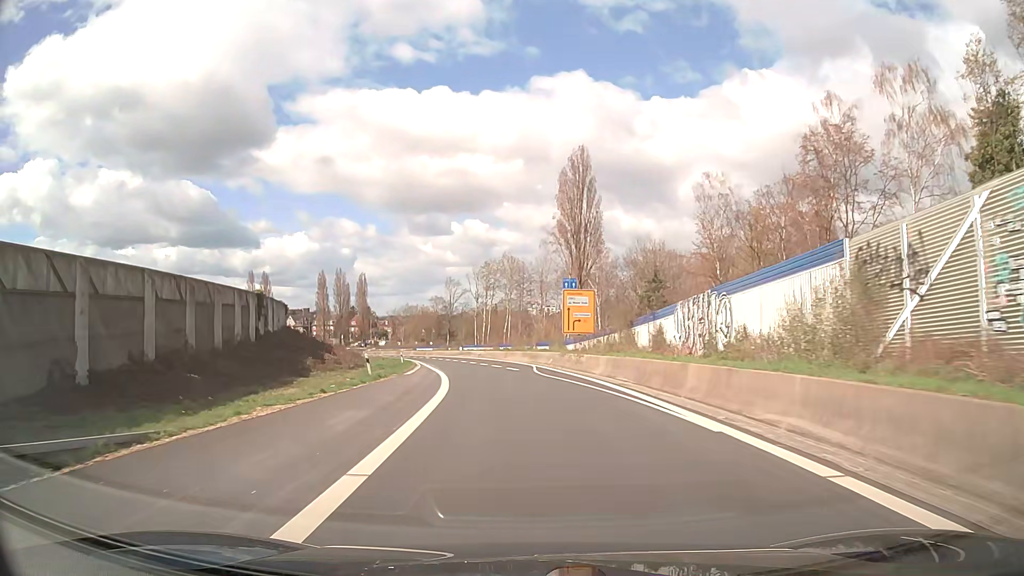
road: trunk_link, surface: asphalt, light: Day
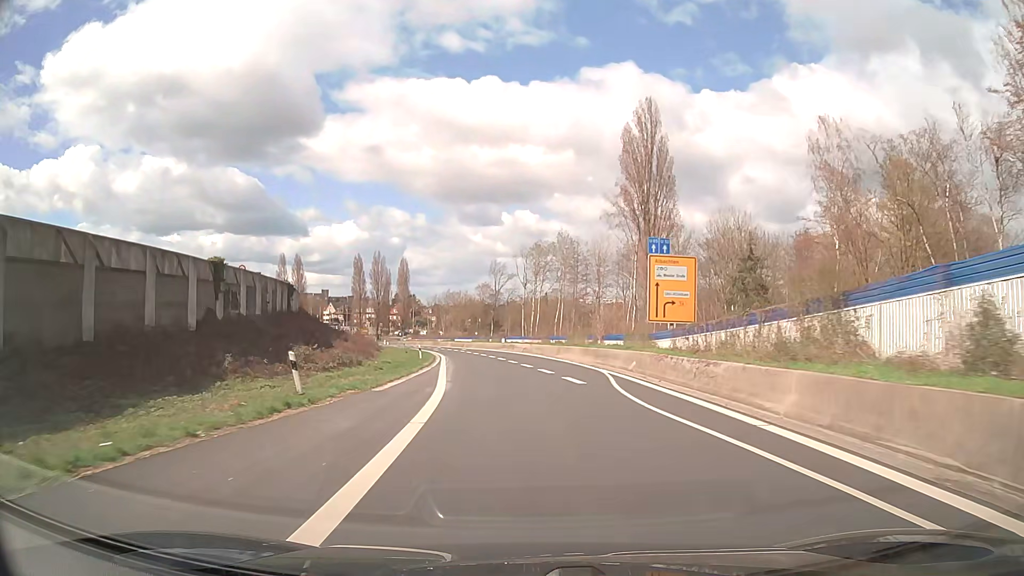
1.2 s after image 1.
(-0.7, +16.1) m; -4°
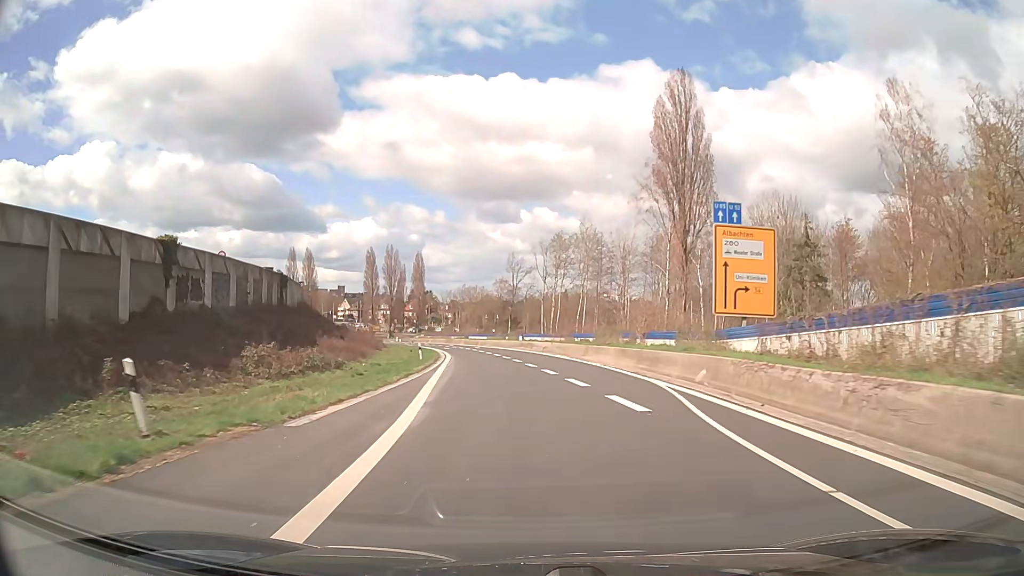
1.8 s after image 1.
(-0.1, +8.1) m; -2°
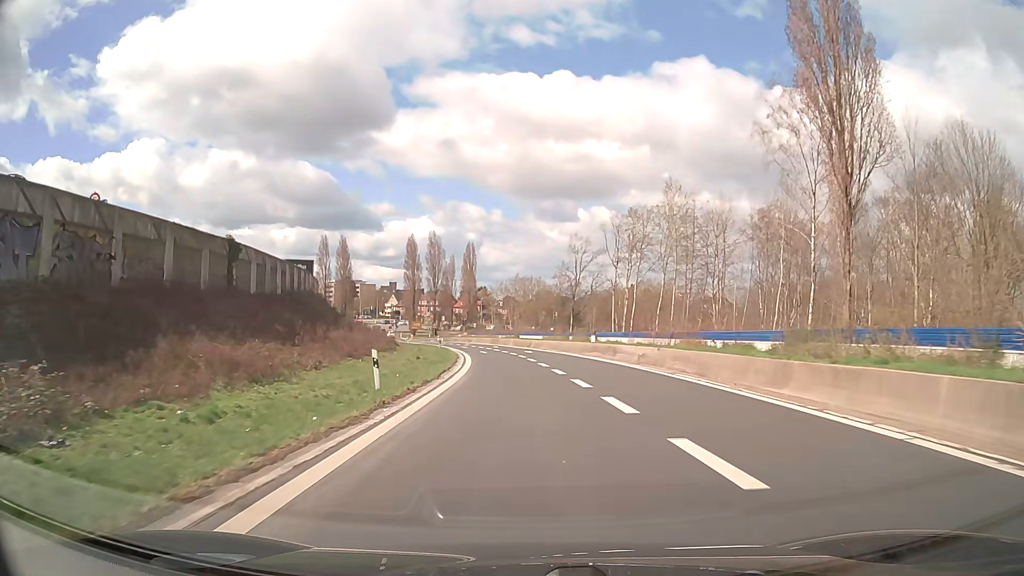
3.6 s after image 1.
(-1.0, +24.2) m; -5°
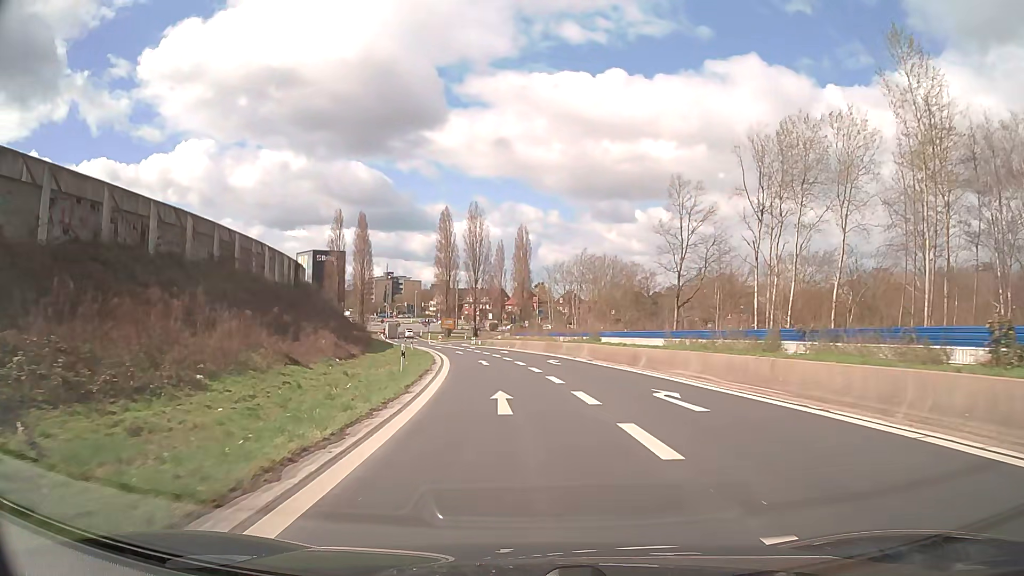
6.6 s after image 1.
(-1.6, +40.4) m; -5°
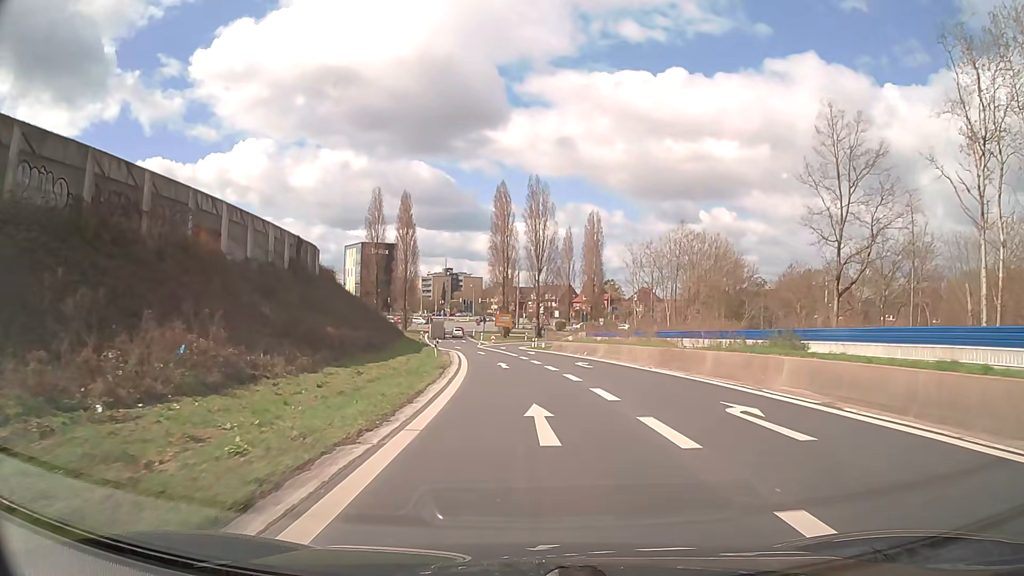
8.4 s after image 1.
(-1.3, +23.3) m; -6°
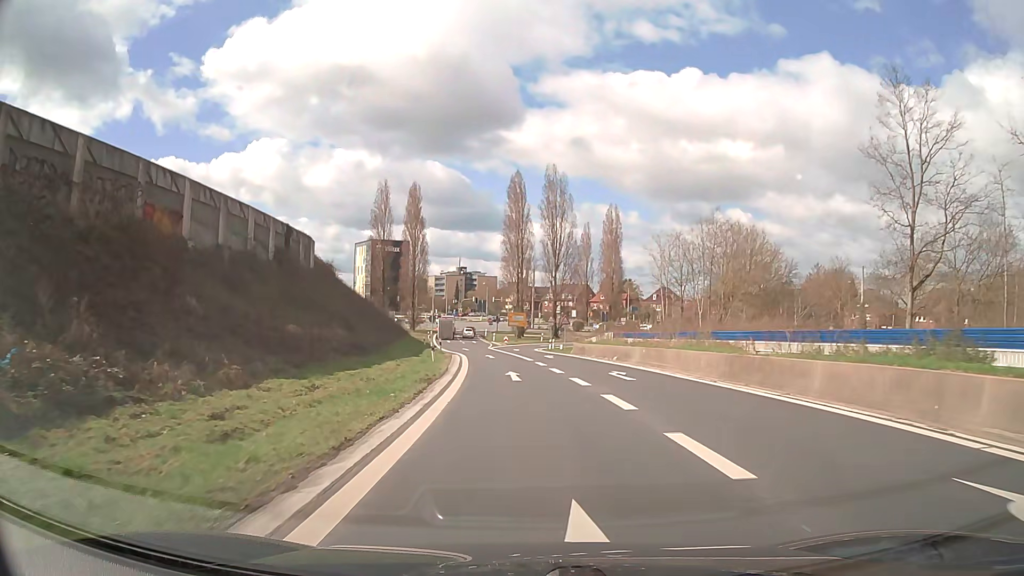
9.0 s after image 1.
(-0.1, +7.7) m; -1°
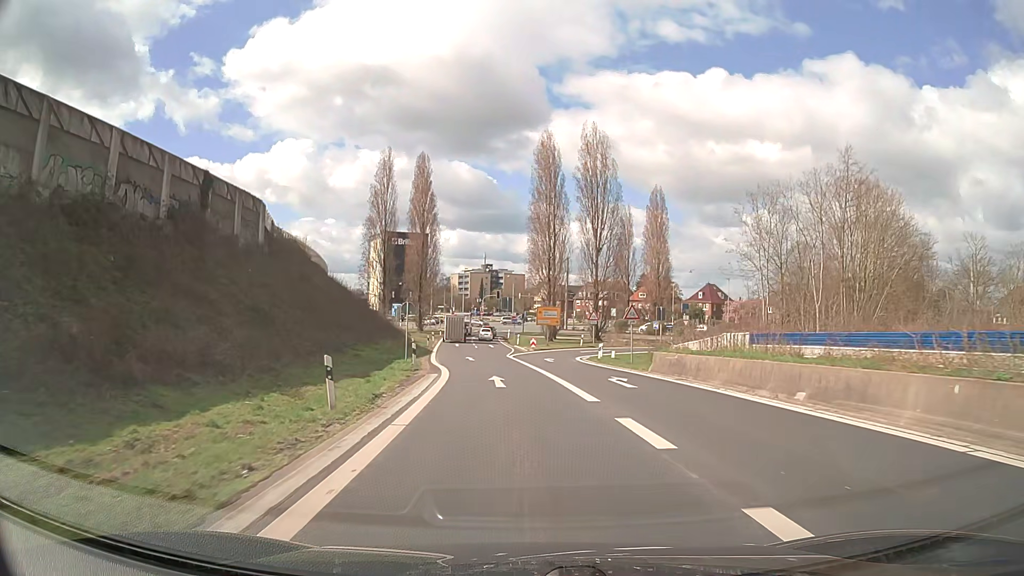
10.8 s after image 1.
(-0.6, +22.2) m; -2°
(0, +10) (0, +20) (-1, +30) (-2, +40) (-3, +50) (-3, +60) (-4, +70) (-5, +80) (-5, +90) (-5, +100) m
